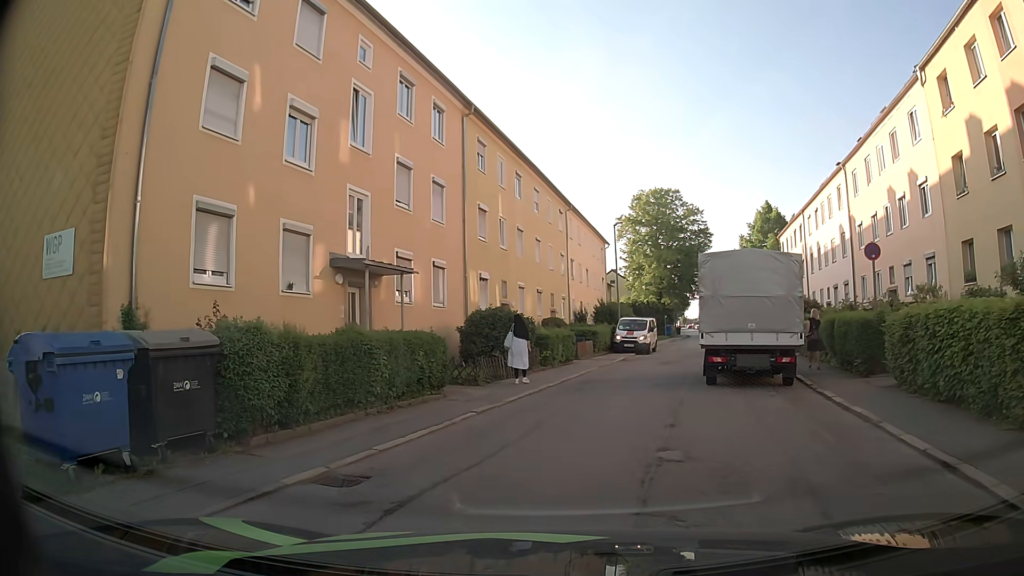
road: residential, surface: asphalt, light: Day
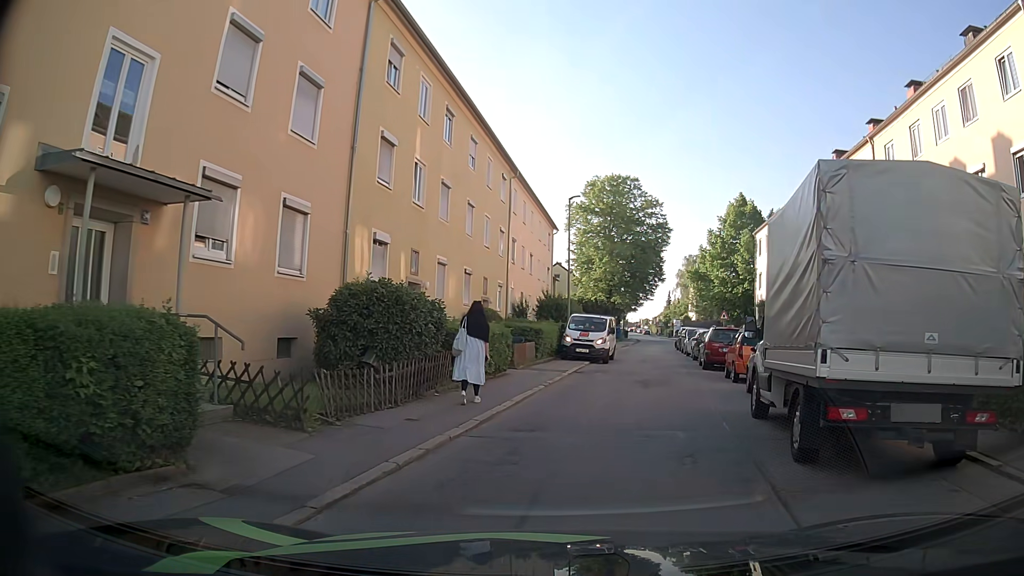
(0.0, +8.8) m; +5°
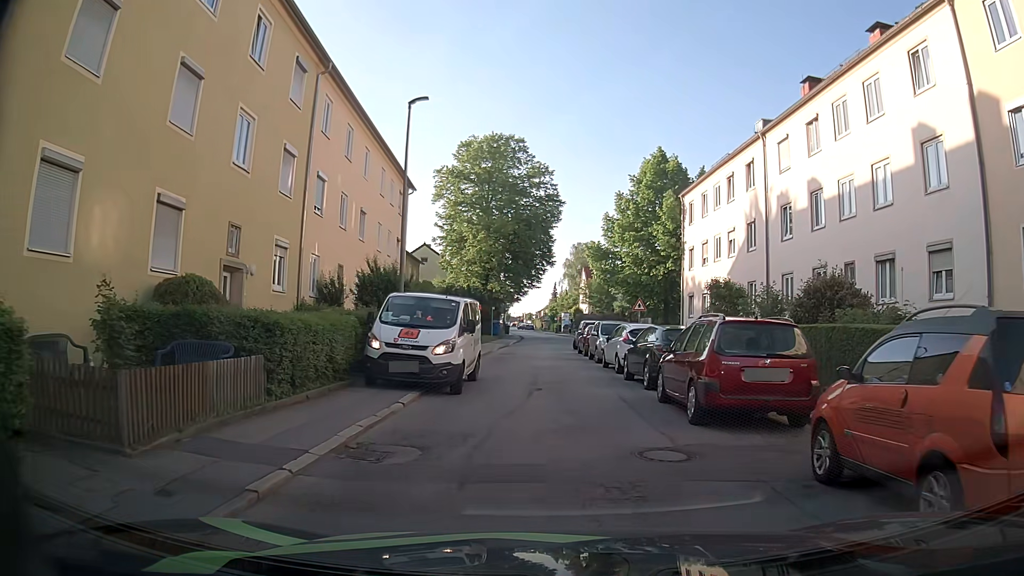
(+1.3, +14.6) m; +10°
(0, +10) (-1, +20) (-1, +30) (-2, +40) (-2, +50) (-1, +60) (-1, +70) (-1, +80) (-2, +90) (-3, +100) m
